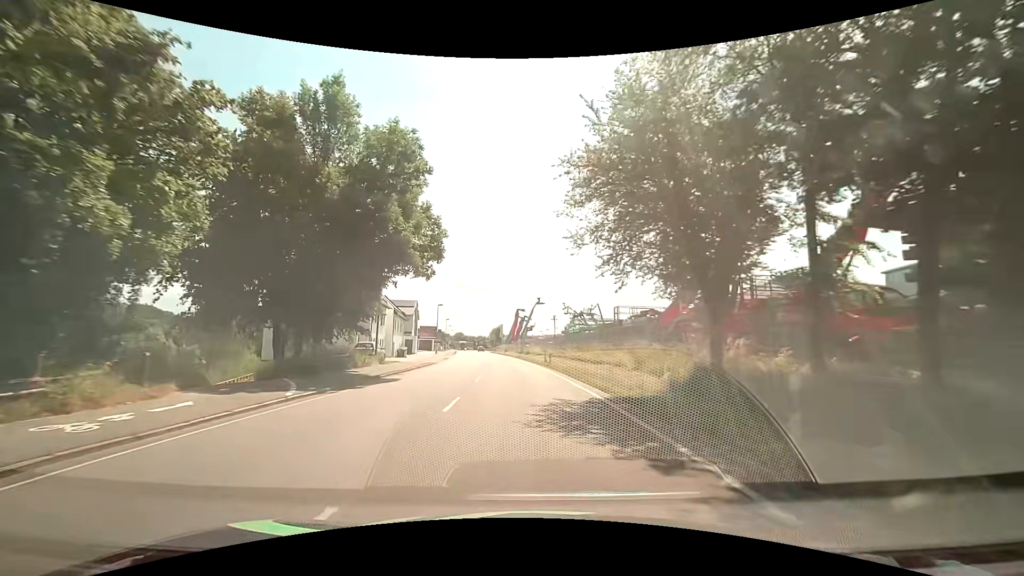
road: primary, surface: asphalt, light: Day
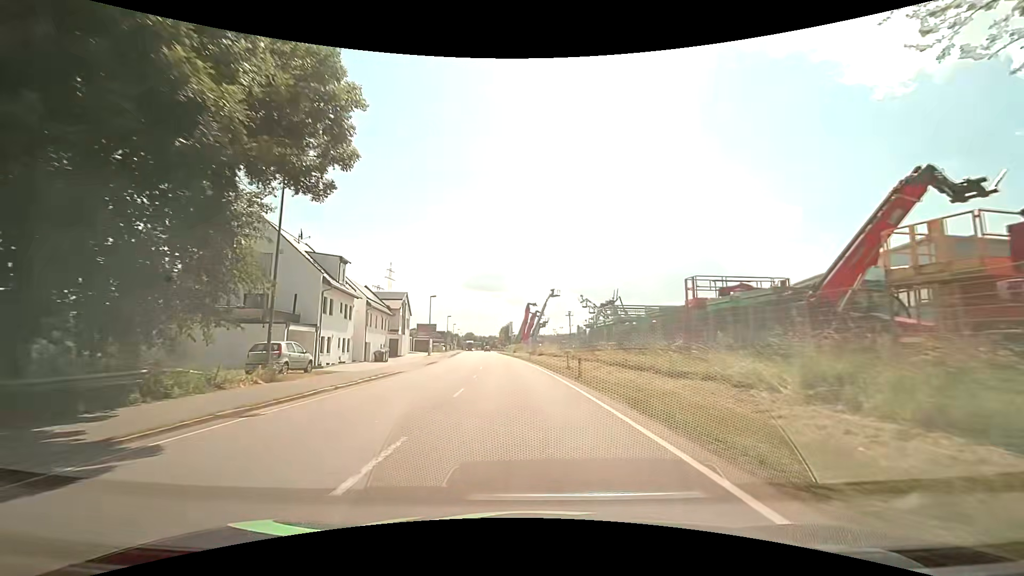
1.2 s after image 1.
(-0.3, +14.8) m; -1°
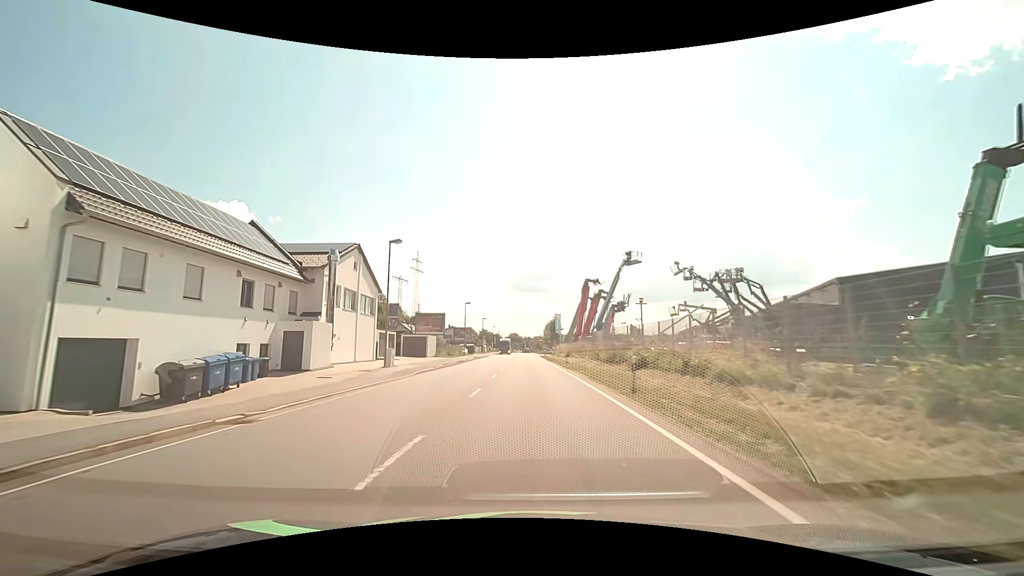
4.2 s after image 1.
(-1.9, +36.2) m; -6°
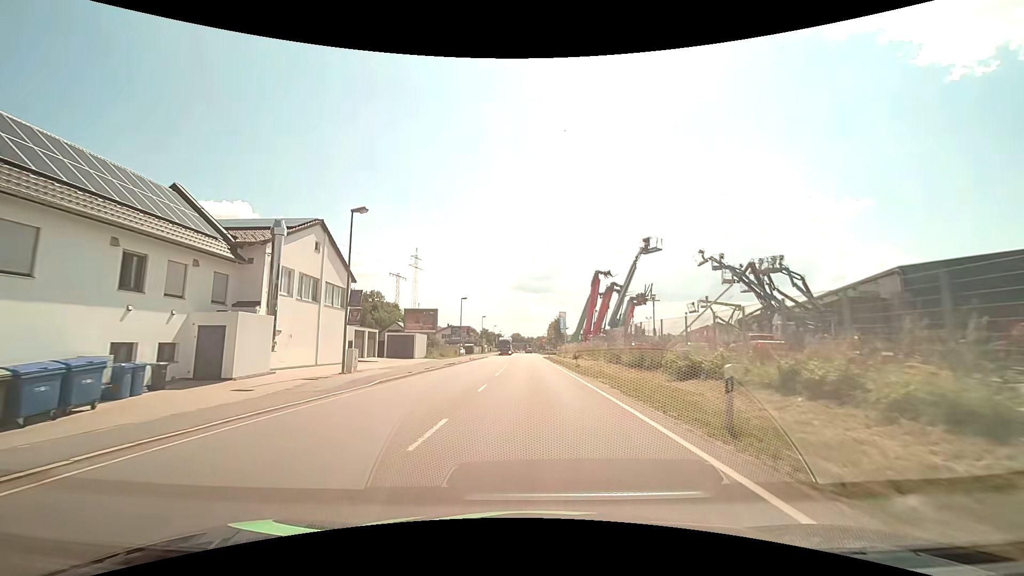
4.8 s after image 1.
(0.0, +7.3) m; 0°
(0, +10) (0, +20) (0, +30) (0, +40) (0, +50) (0, +60) (0, +70) (0, +80) (0, +90) (0, +100) m
